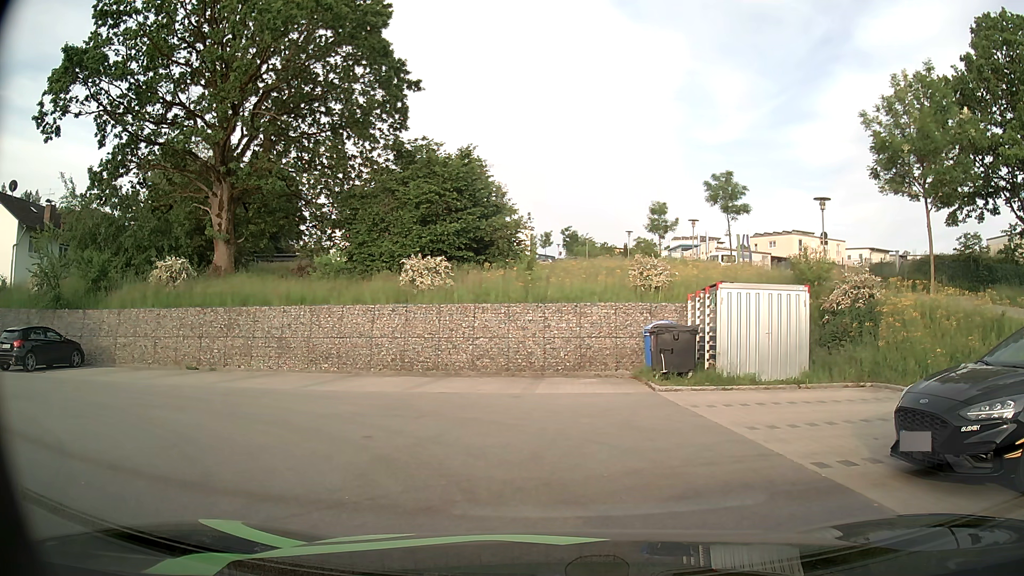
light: Day
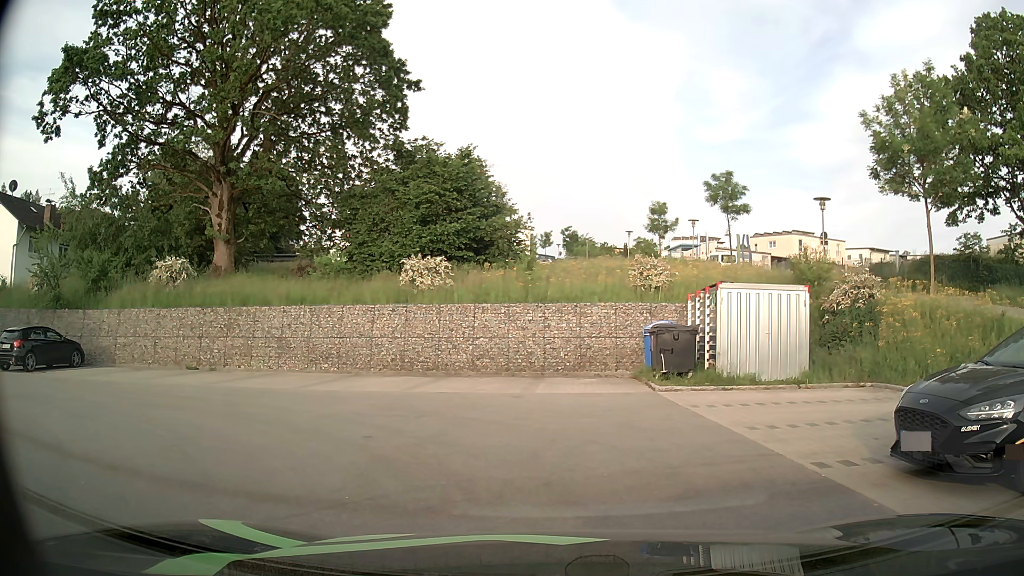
(0.0, 0.0) m; 0°
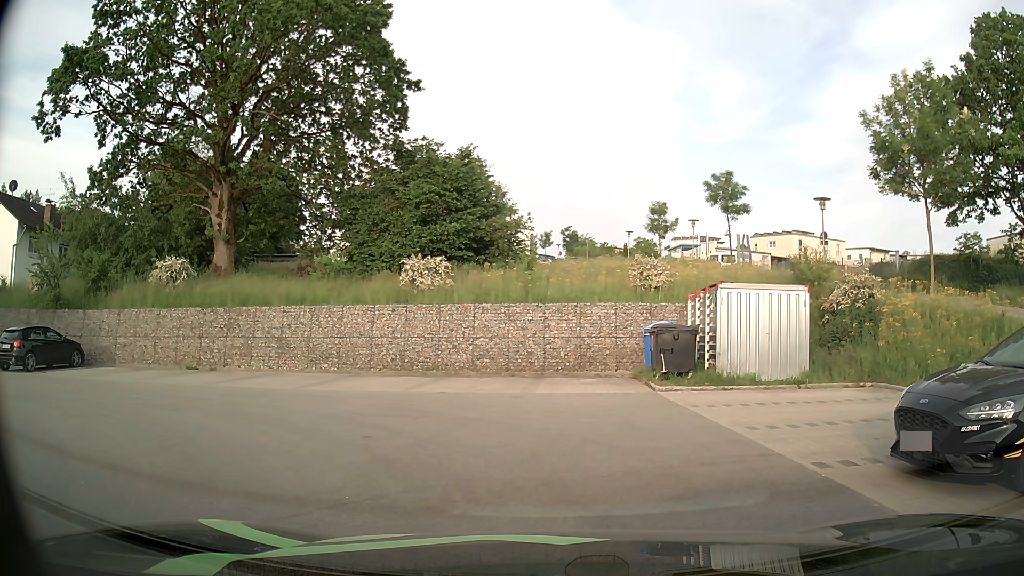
(0.0, 0.0) m; 0°
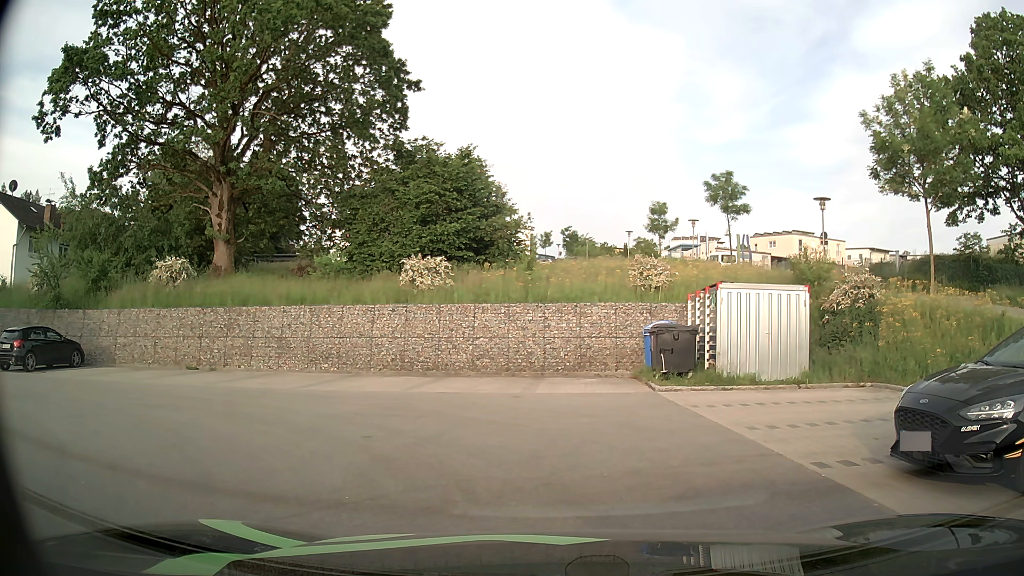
(0.0, 0.0) m; 0°
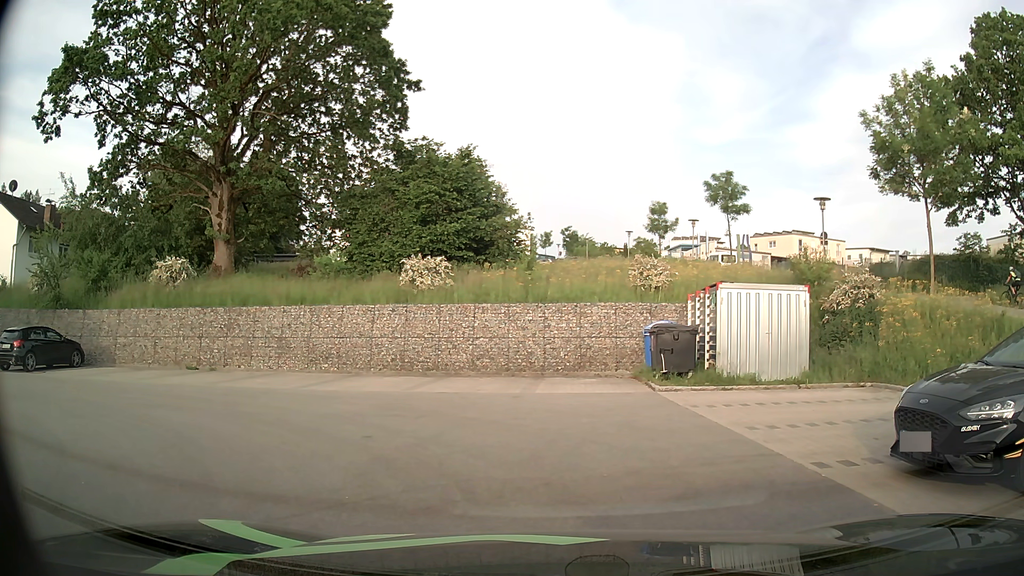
(0.0, 0.0) m; 0°
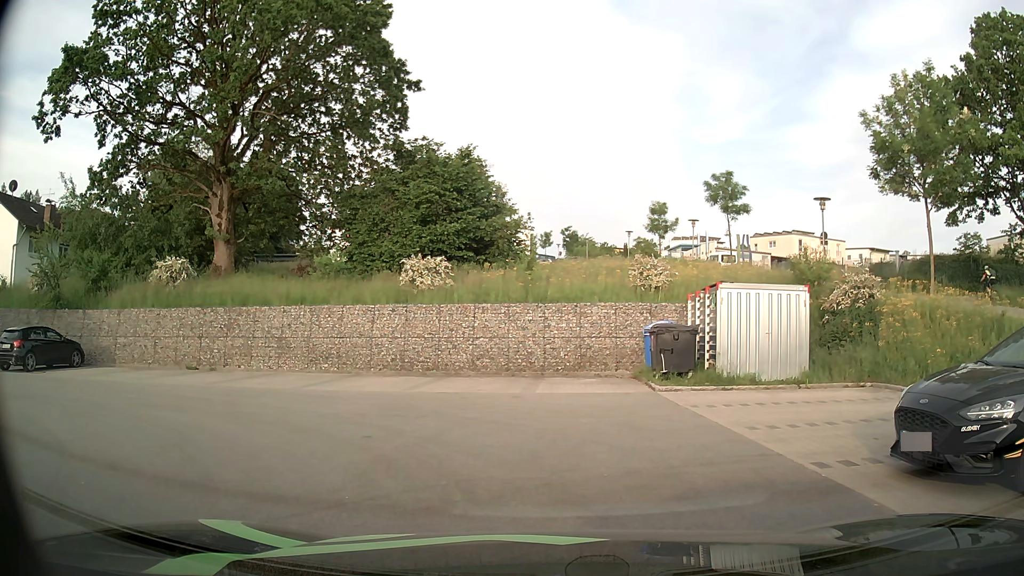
(0.0, 0.0) m; 0°
